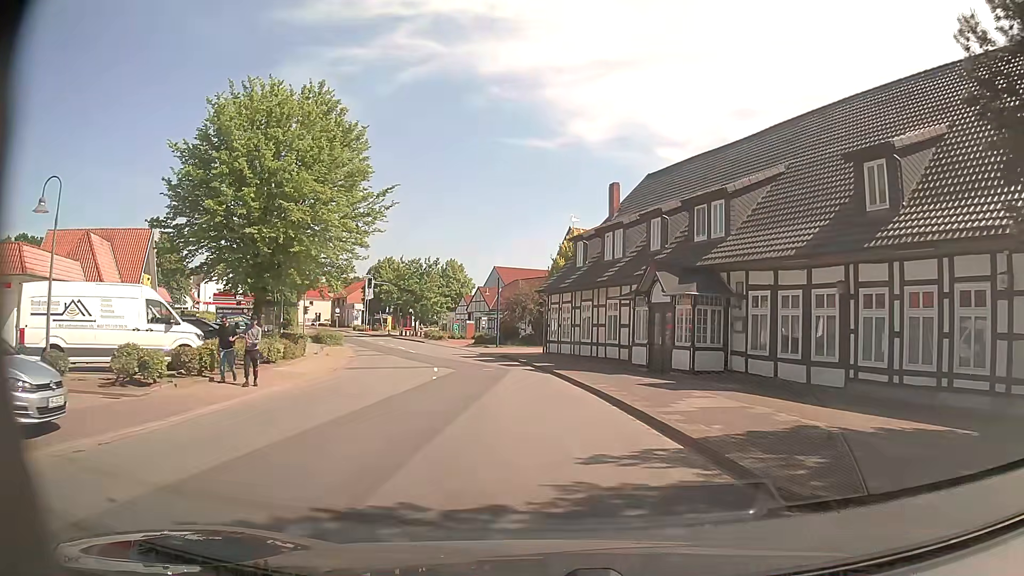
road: secondary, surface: asphalt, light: Day
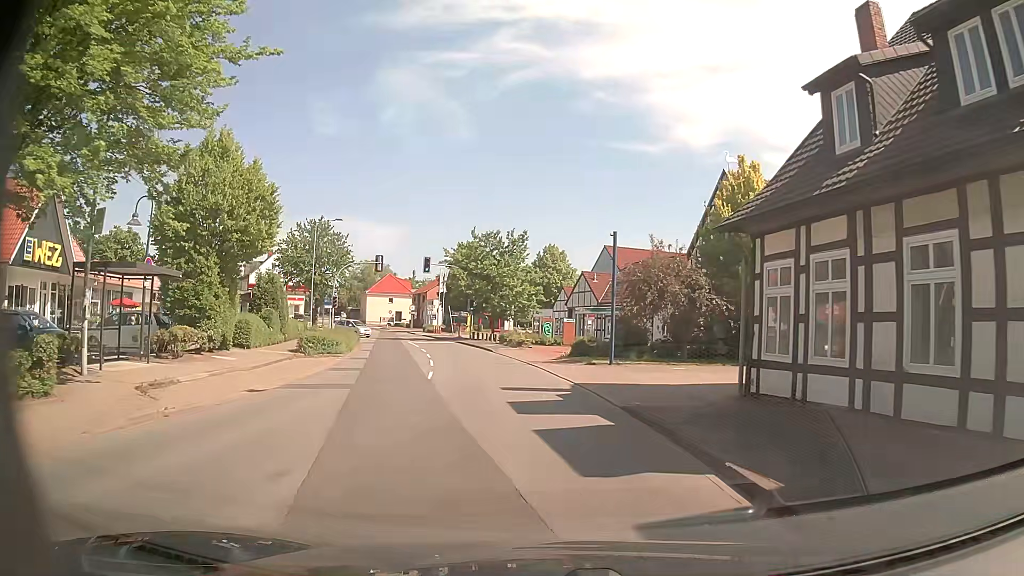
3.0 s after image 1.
(-1.5, +23.0) m; -10°
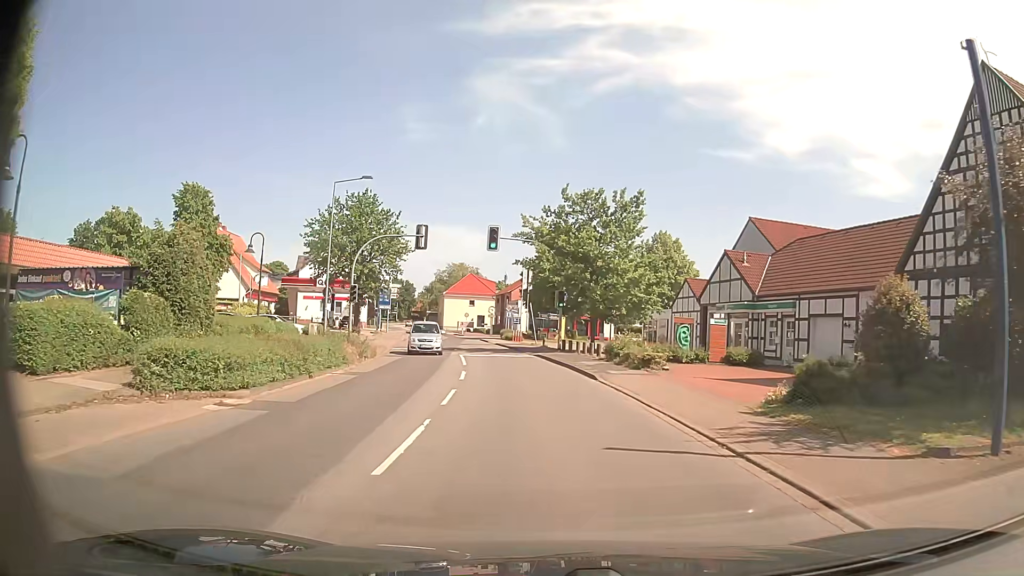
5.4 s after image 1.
(-1.2, +18.4) m; -6°
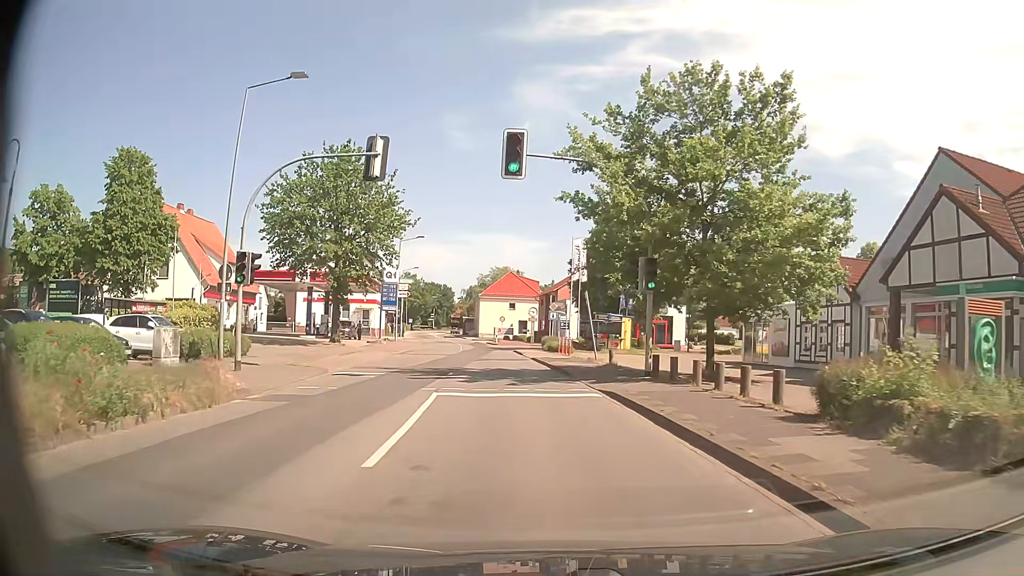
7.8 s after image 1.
(-0.9, +18.4) m; -5°
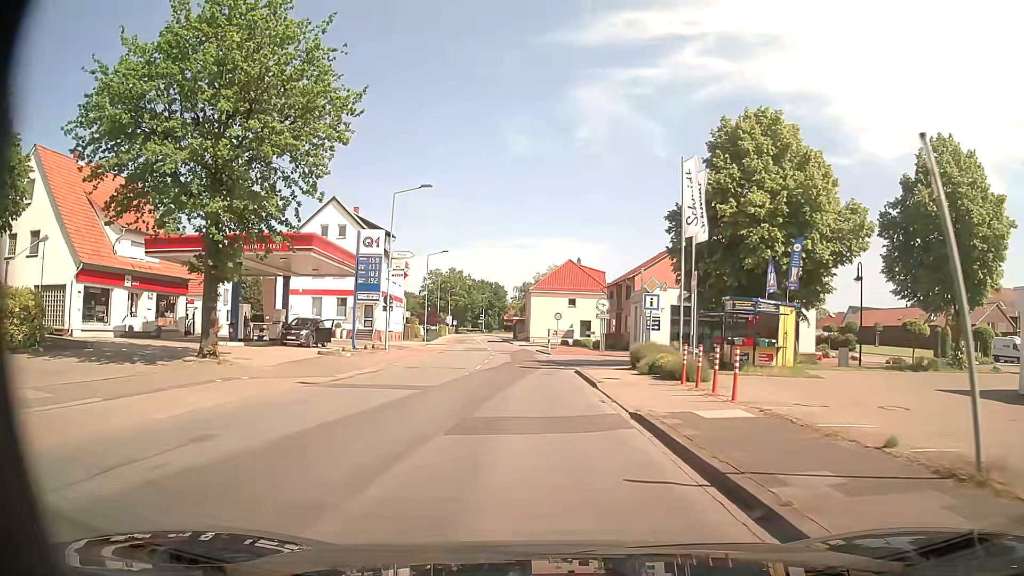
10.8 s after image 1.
(-1.0, +23.0) m; -5°
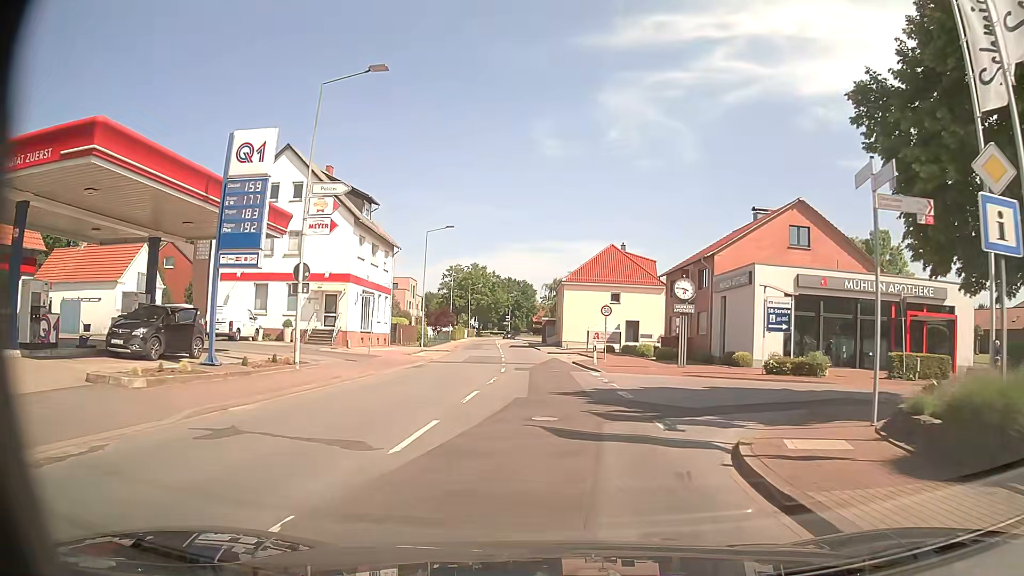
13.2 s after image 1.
(-0.6, +18.5) m; -3°
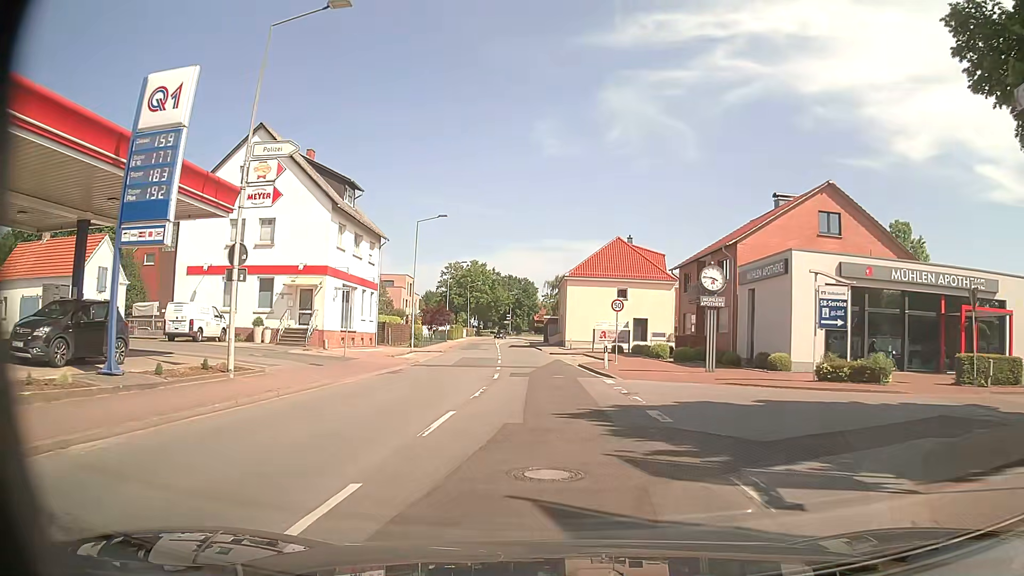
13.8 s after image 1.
(+0.1, +4.8) m; +1°
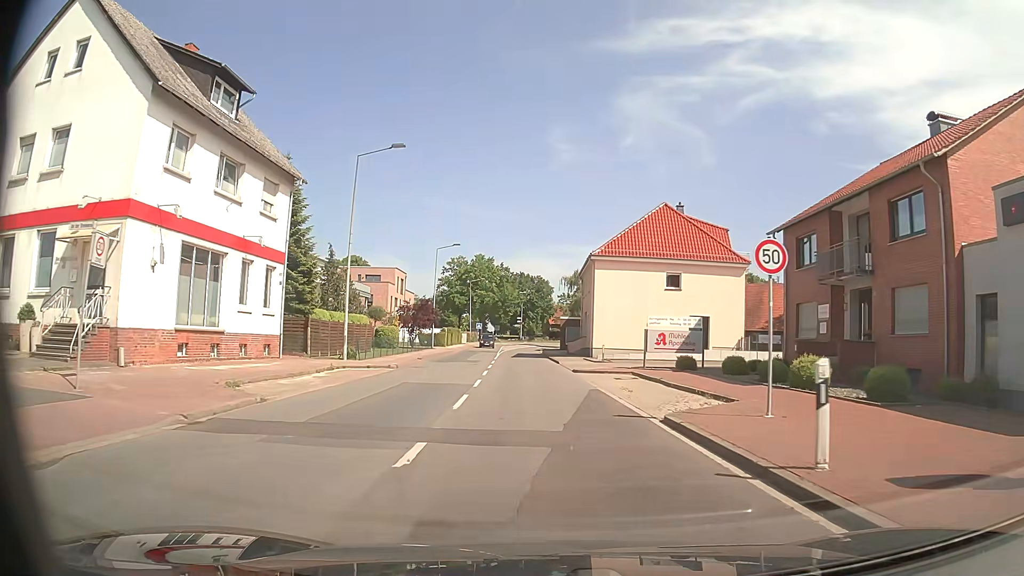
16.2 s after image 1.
(-0.2, +20.2) m; -1°
(0, +10) (0, +20) (-1, +30) (-1, +40) (-2, +50) (-2, +60) (-3, +70) (-3, +80) (-3, +90) (-2, +100) m
